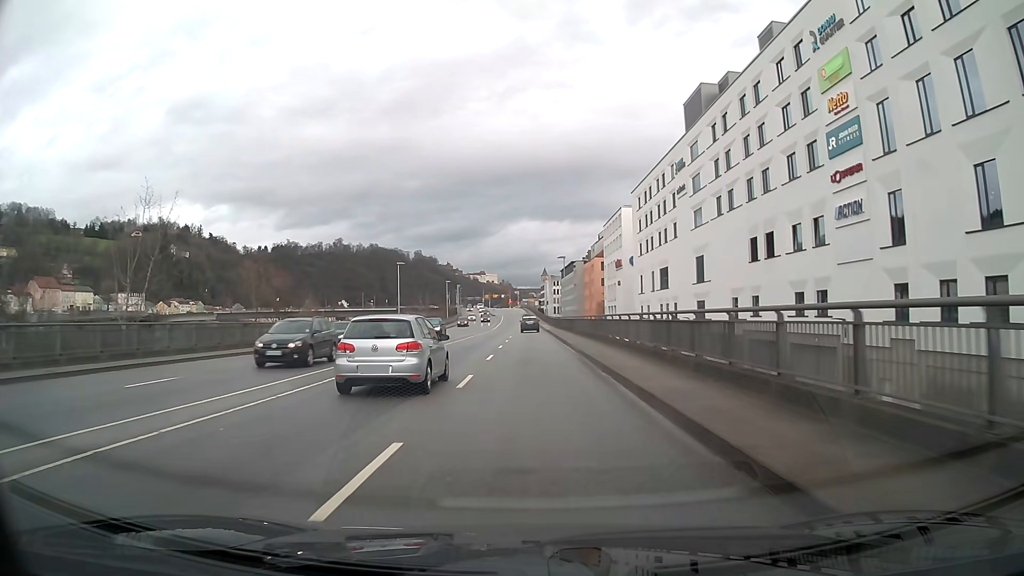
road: primary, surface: asphalt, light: Day
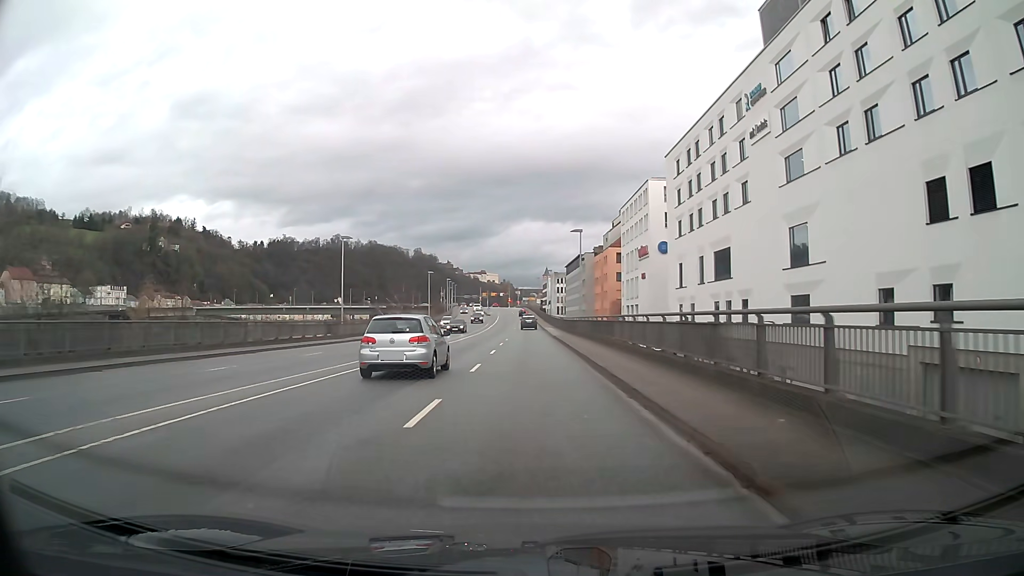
(0.0, +23.1) m; 0°
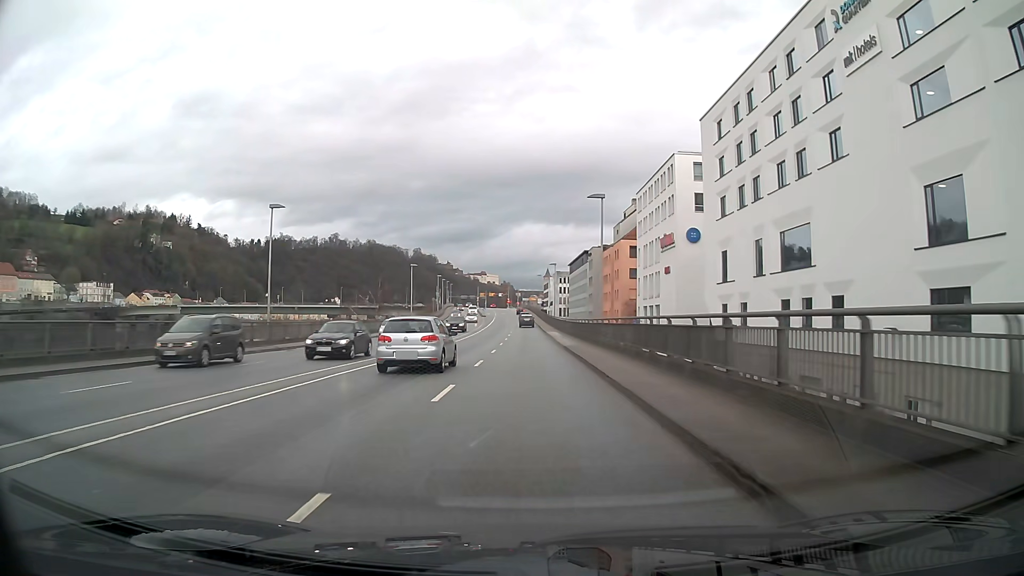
(0.0, +15.3) m; 0°
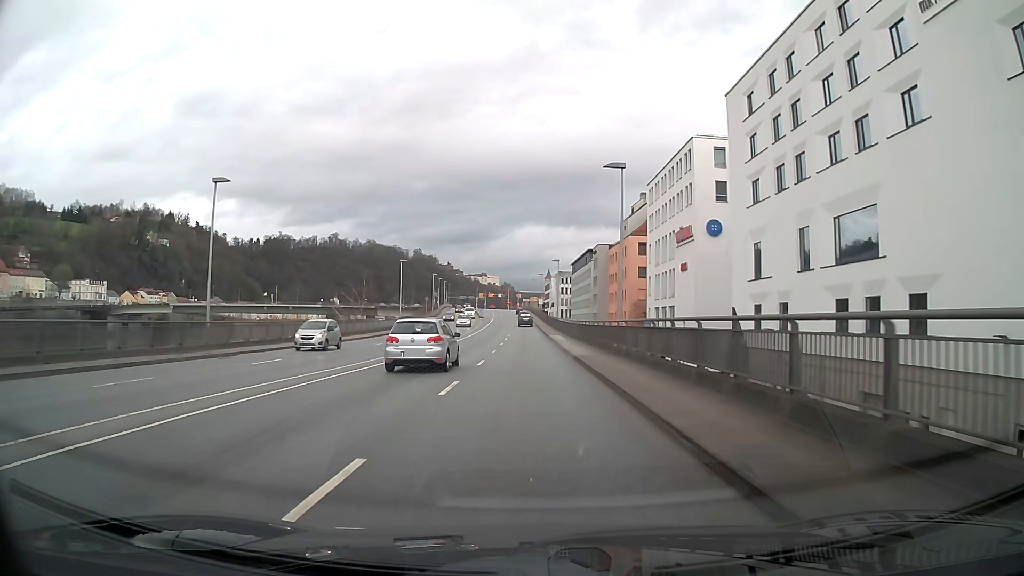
(0.0, +7.7) m; 0°
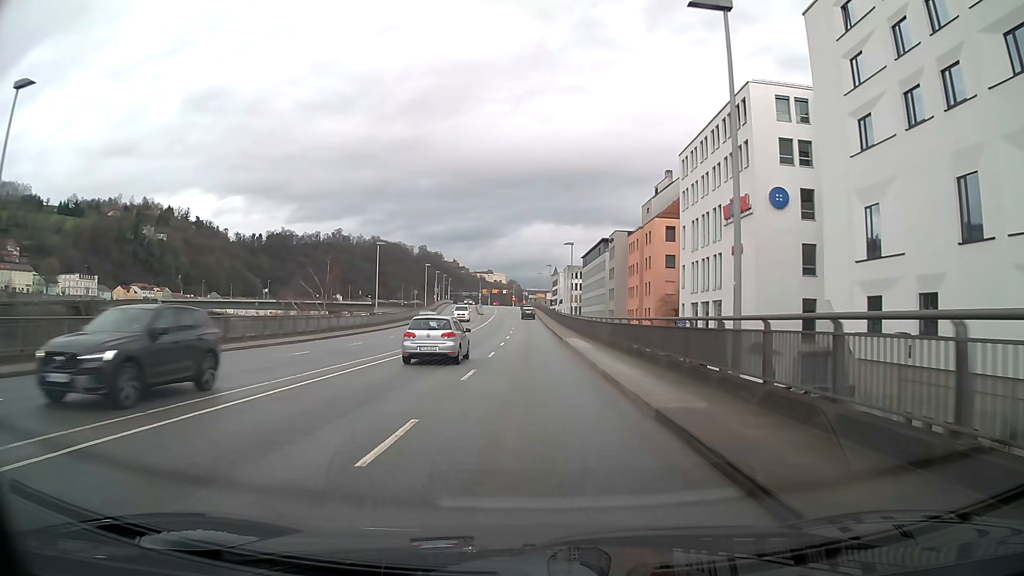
(-0.1, +15.3) m; 0°
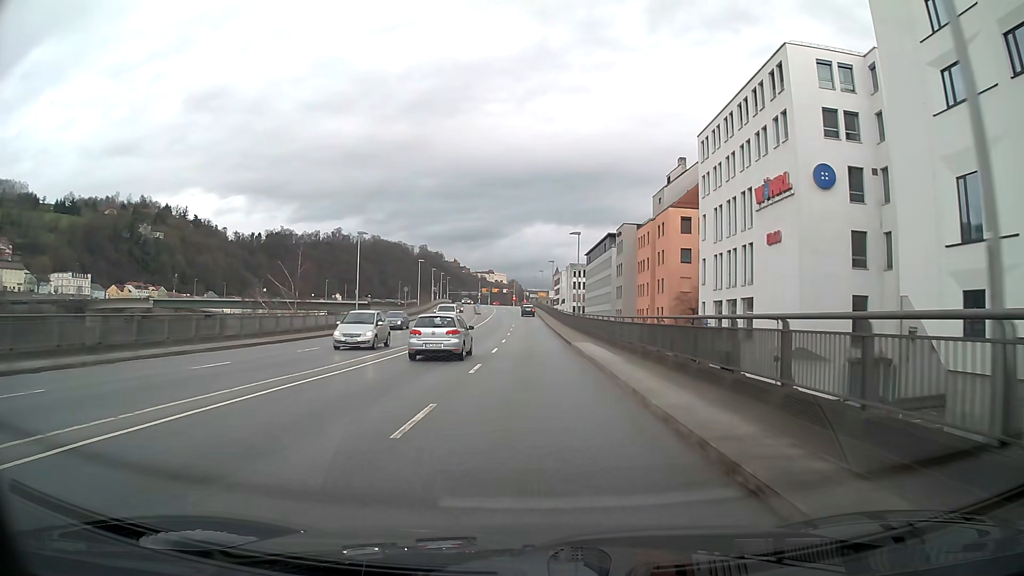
(0.0, +7.7) m; 0°
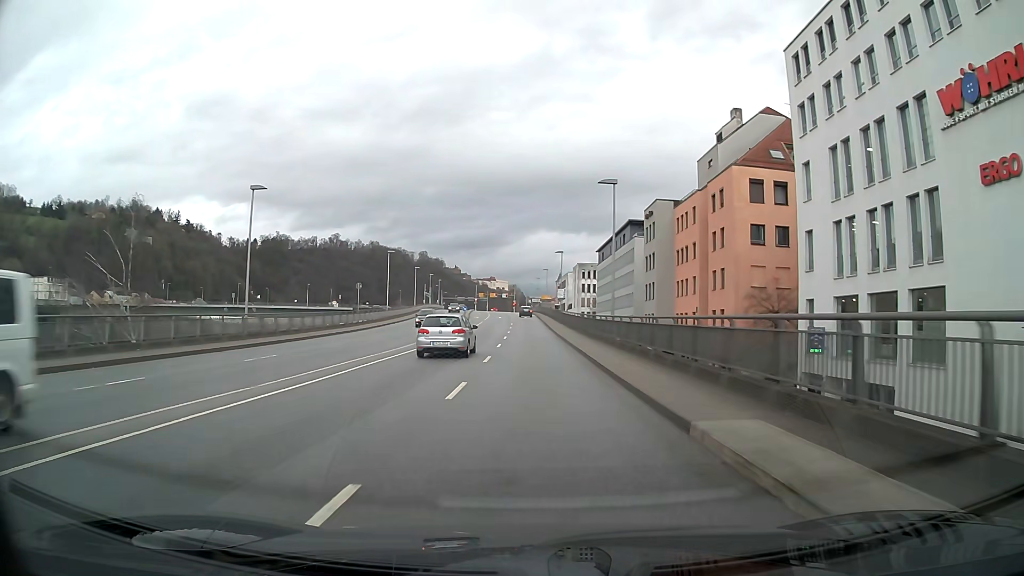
(-0.1, +23.3) m; 0°
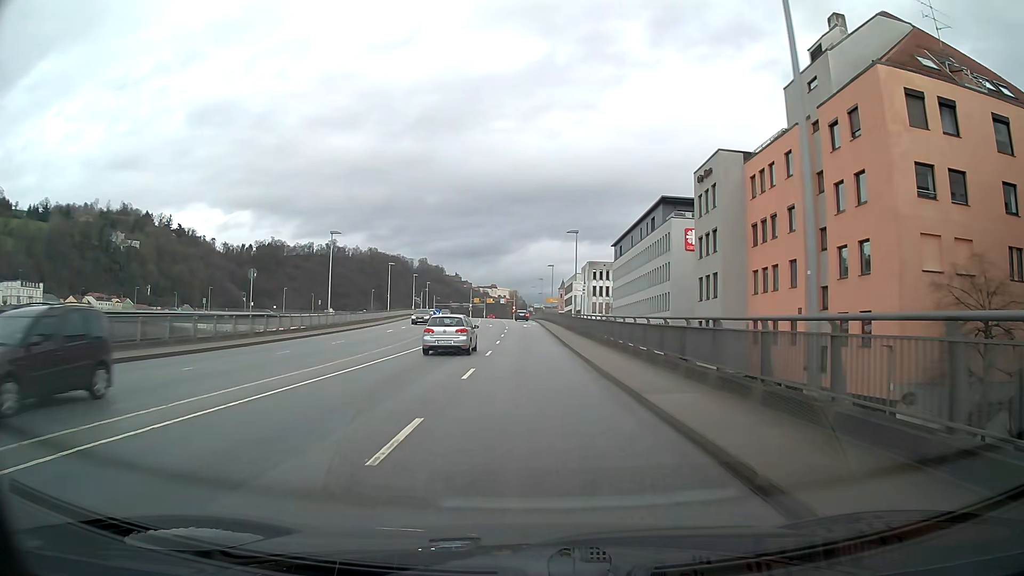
(0.0, +23.4) m; 0°
